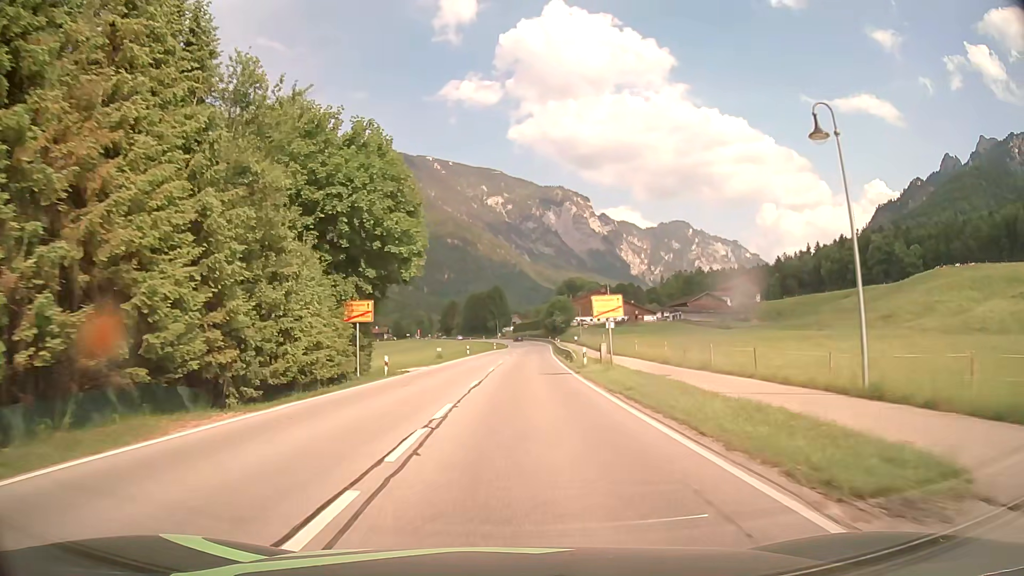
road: primary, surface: asphalt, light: Day
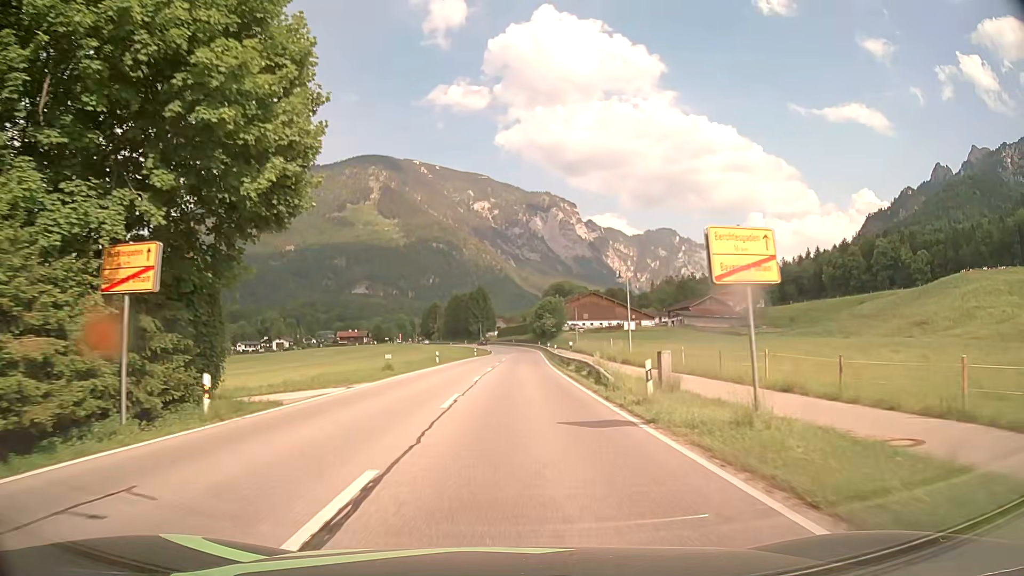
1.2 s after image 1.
(+0.2, +17.1) m; +1°
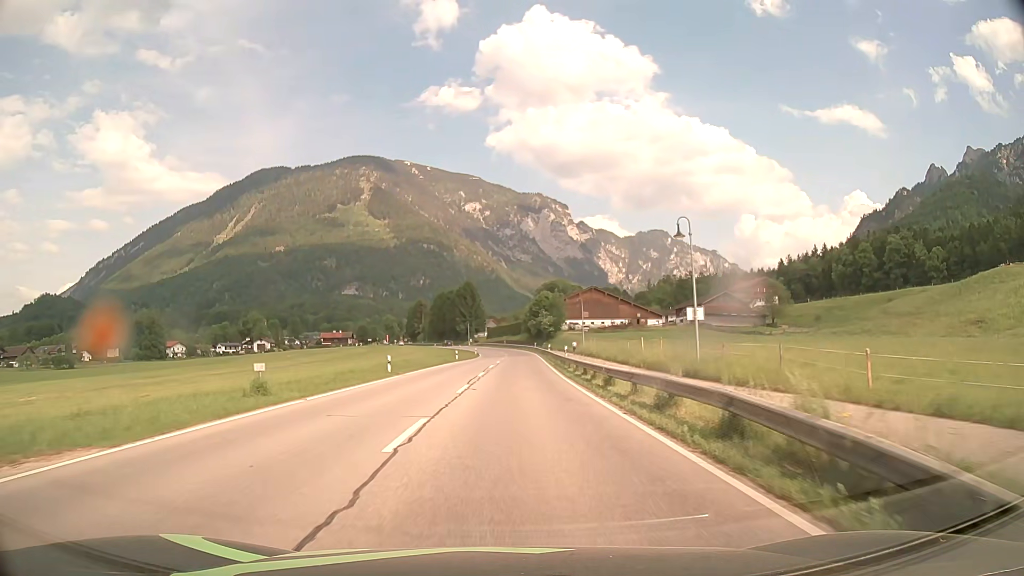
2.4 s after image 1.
(+0.2, +18.5) m; +1°
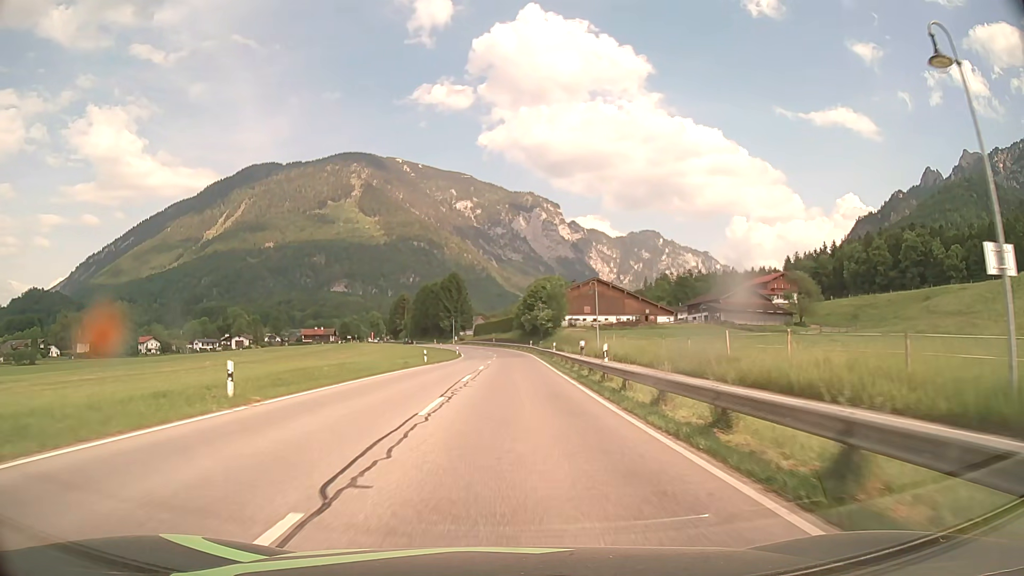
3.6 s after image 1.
(+0.2, +19.8) m; +1°
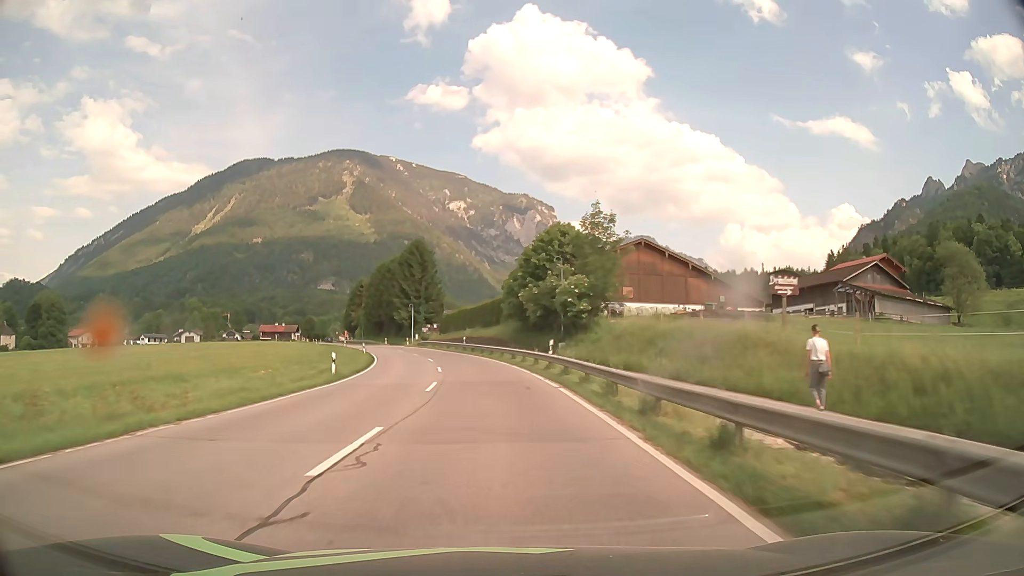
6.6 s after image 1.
(+1.0, +54.6) m; +1°
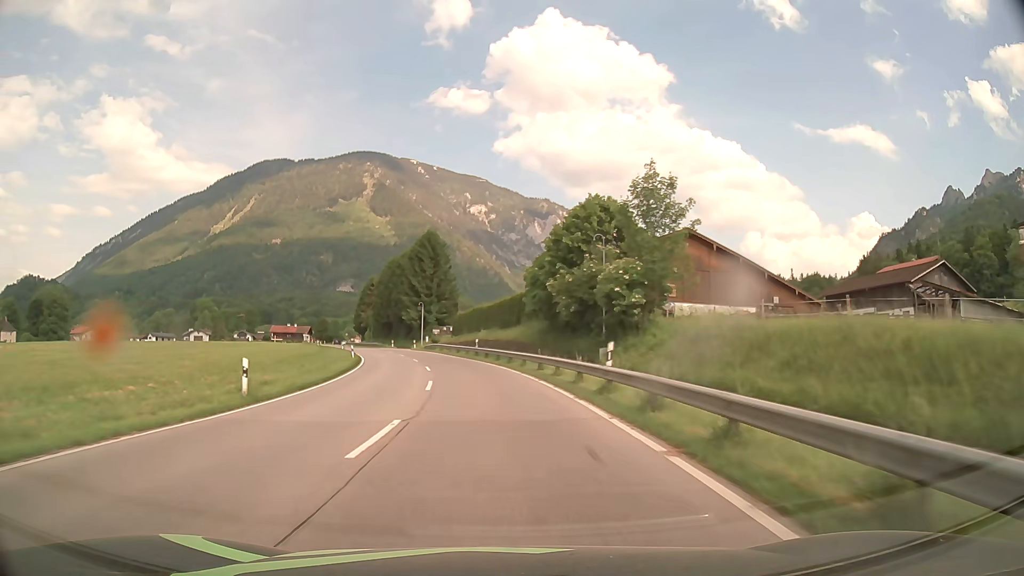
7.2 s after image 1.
(-0.1, +11.6) m; -1°
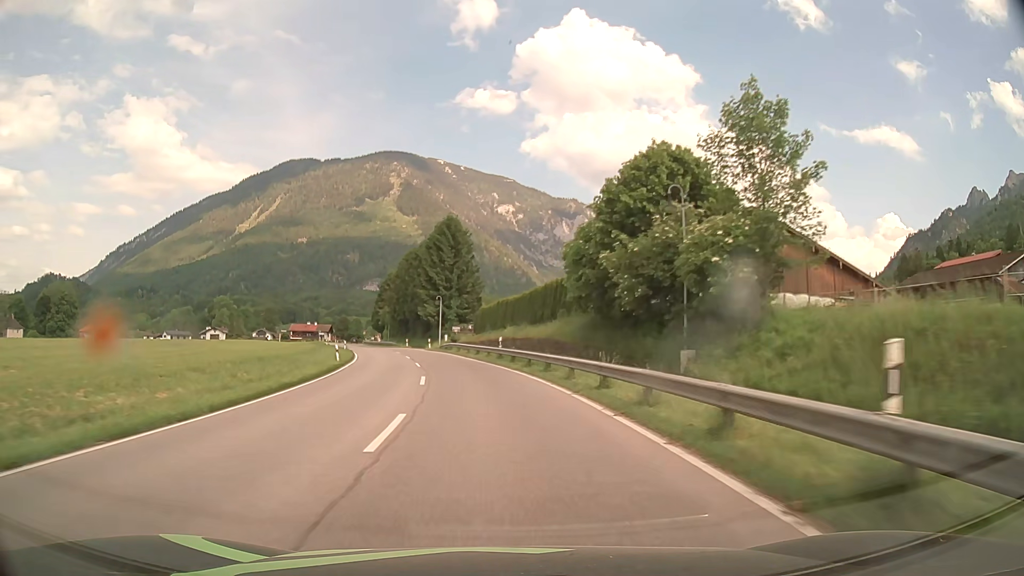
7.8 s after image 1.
(-0.2, +11.7) m; -2°
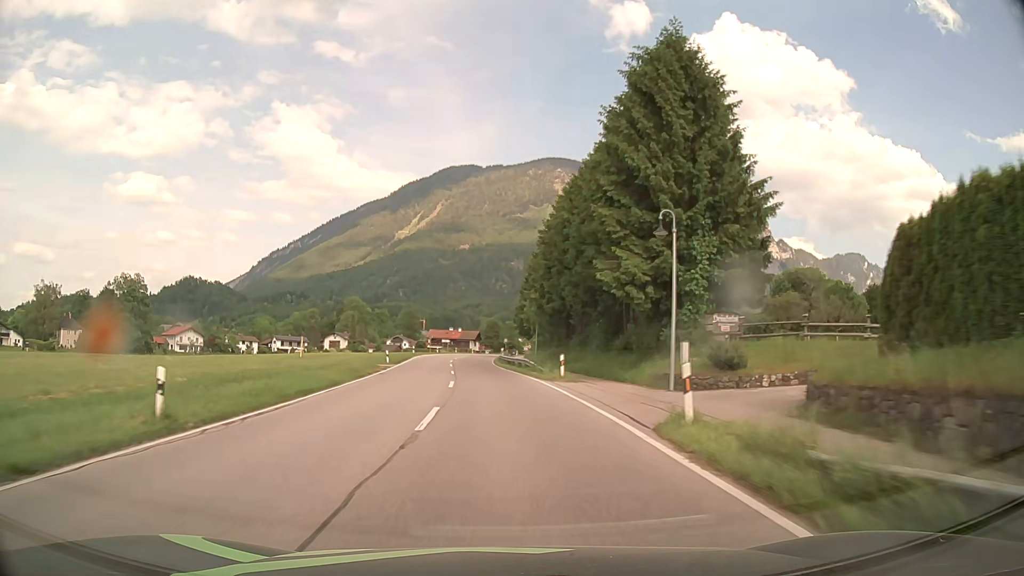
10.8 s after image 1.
(-7.7, +57.1) m; -14°
(0, +10) (-1, +20) (-1, +30) (-2, +40) (-3, +50) (-3, +60) (-4, +70) (-4, +80) (-4, +90) (-4, +100) m
